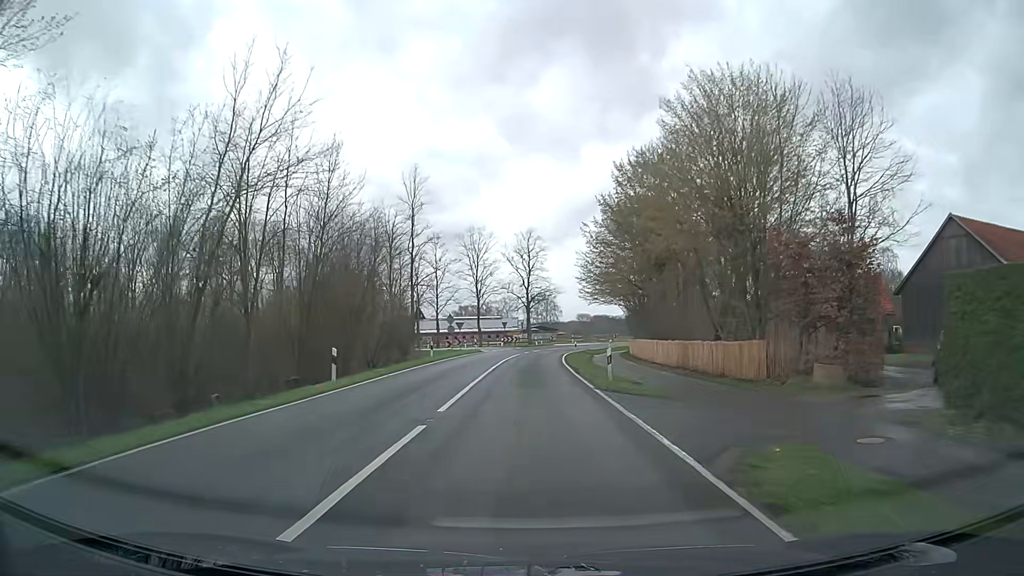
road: secondary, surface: asphalt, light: Day
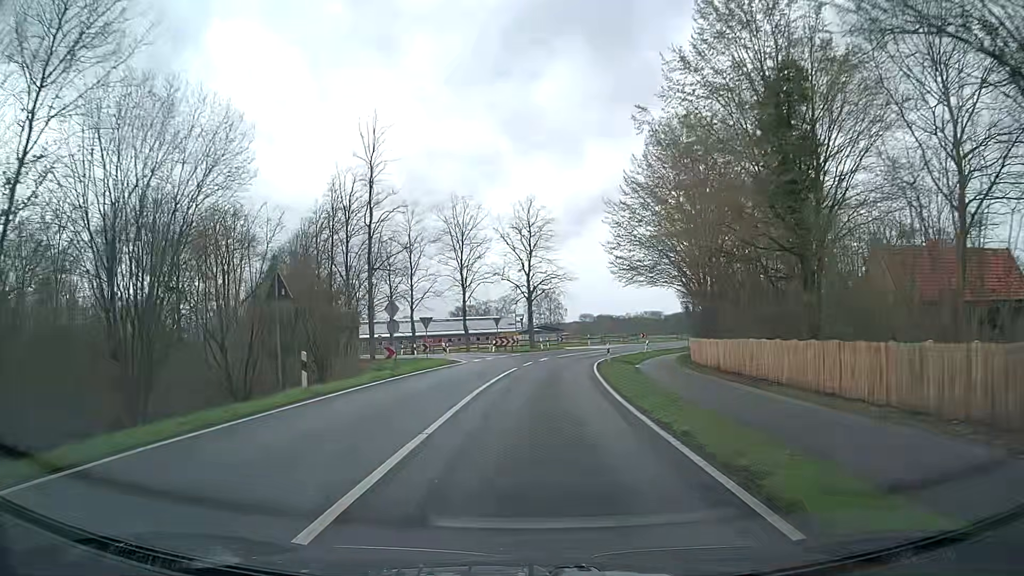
(-0.1, +22.3) m; 0°
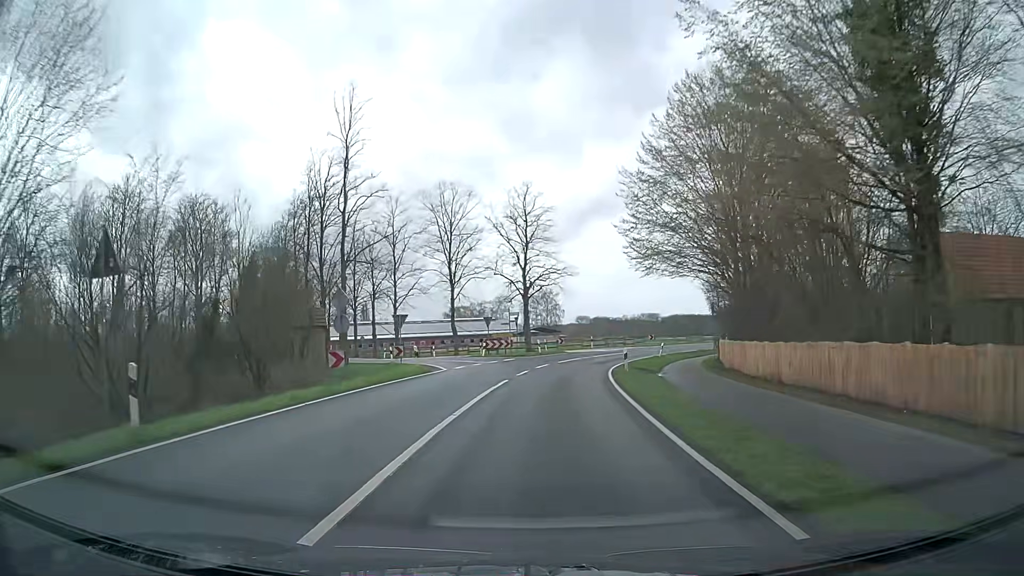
(0.0, +7.5) m; 0°
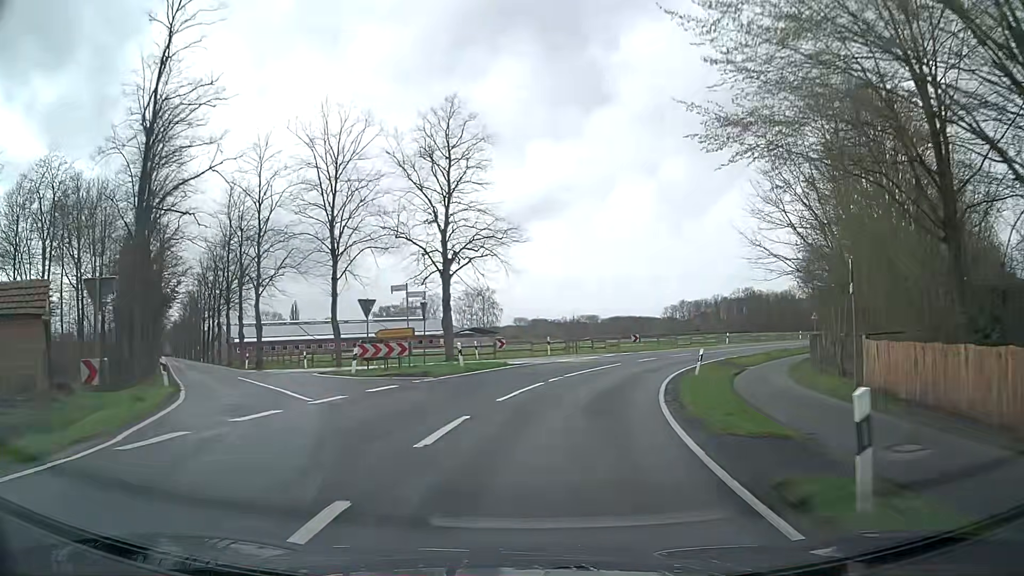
(+0.8, +22.6) m; +5°
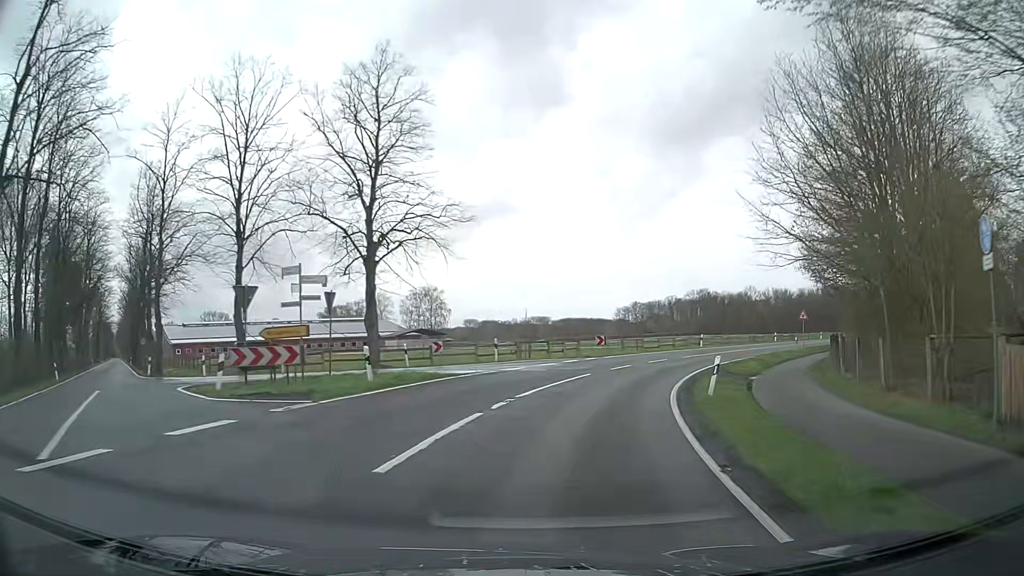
(+0.3, +7.5) m; +5°
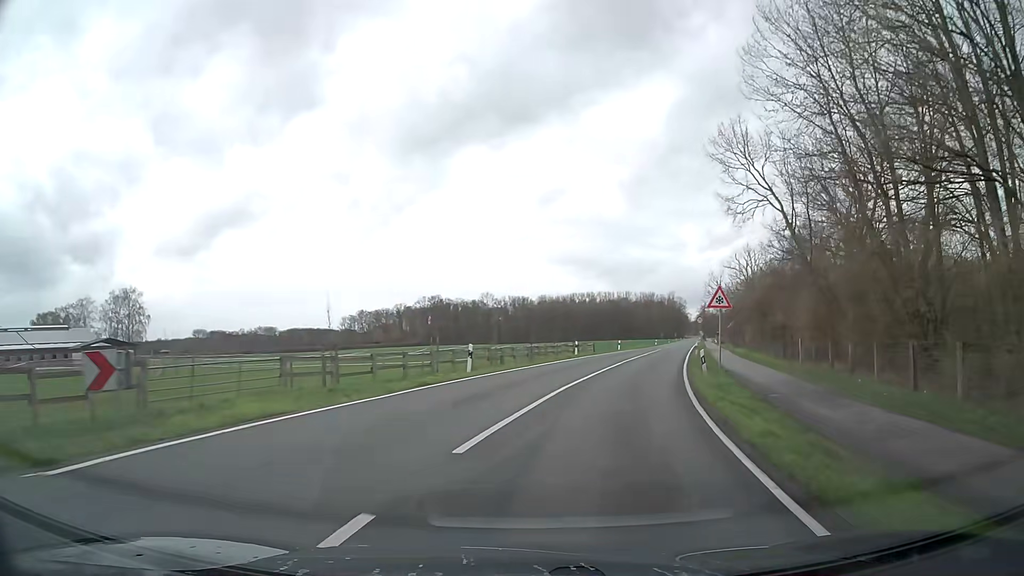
(+5.7, +29.5) m; +23°
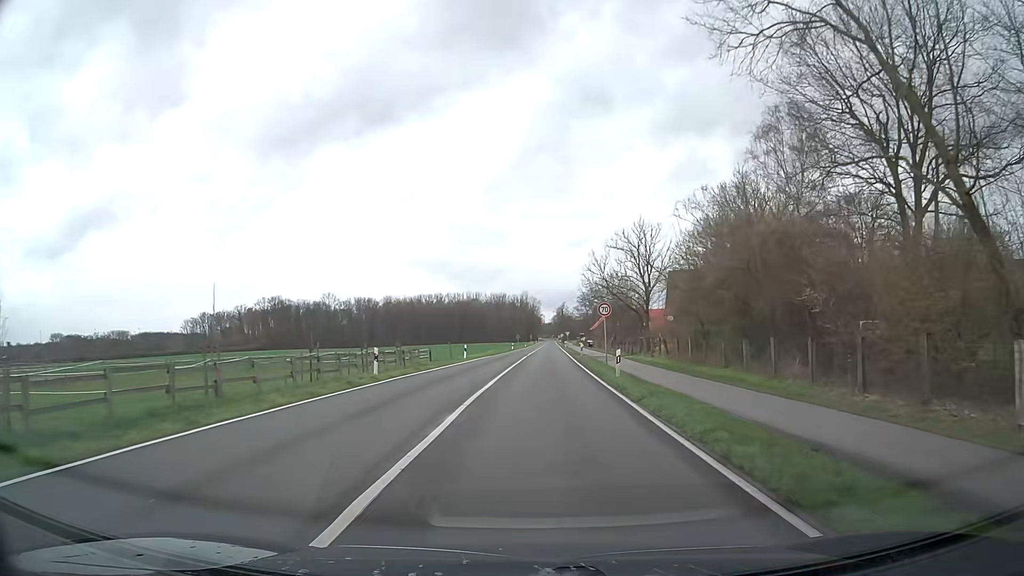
(+3.0, +22.5) m; +12°
